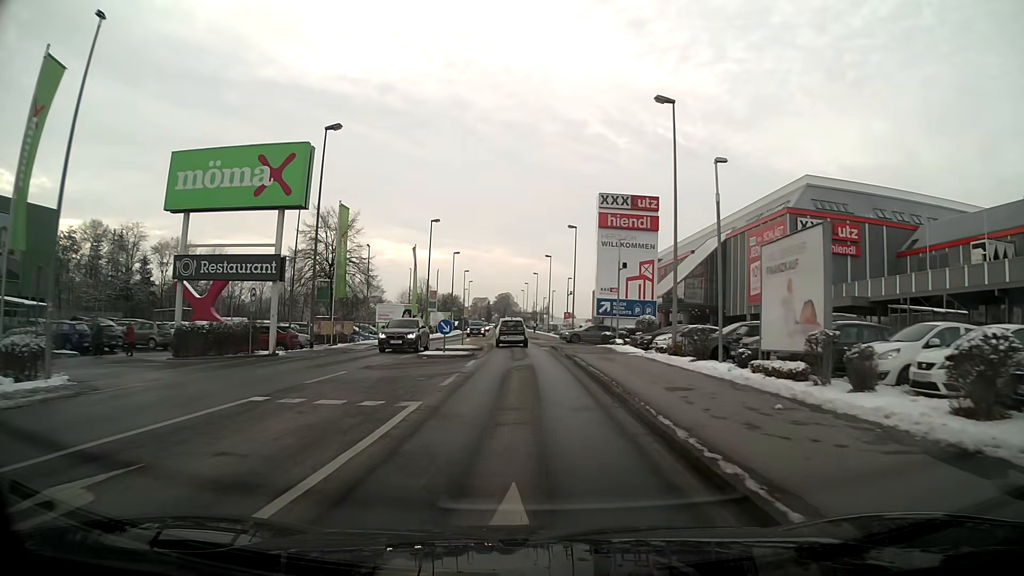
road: tertiary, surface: asphalt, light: Day
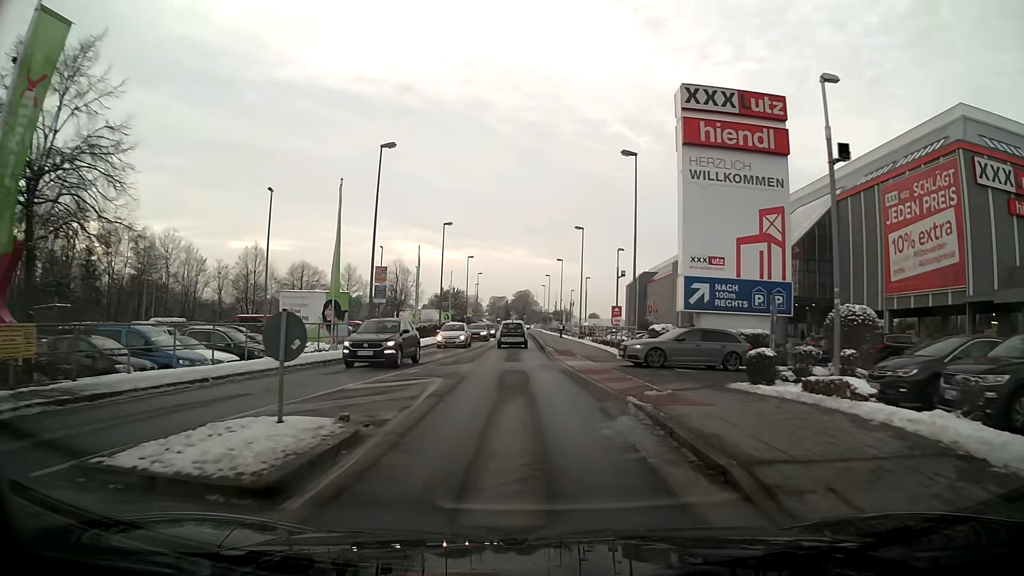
(-0.4, +26.5) m; -2°
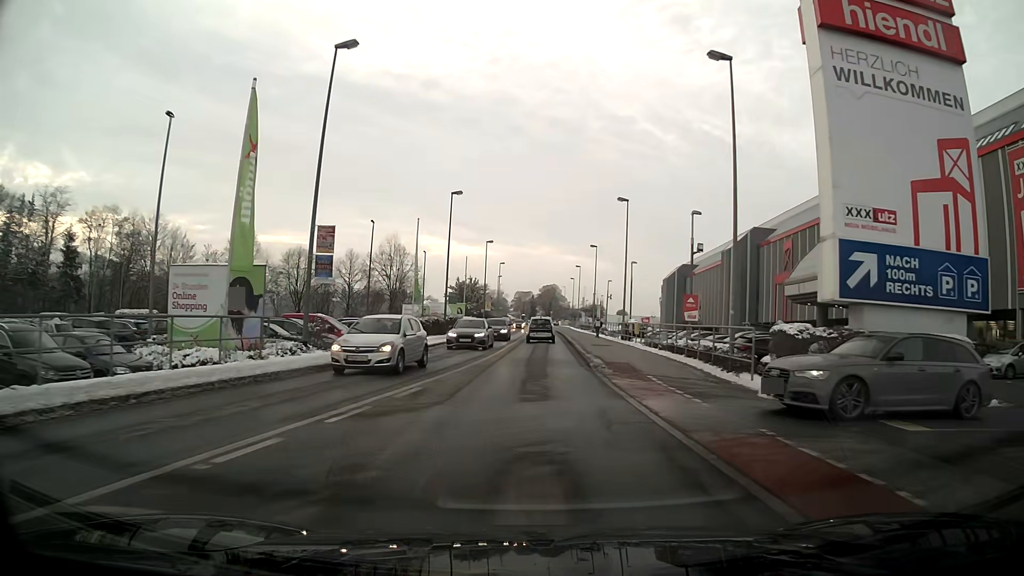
(-0.2, +12.9) m; -2°
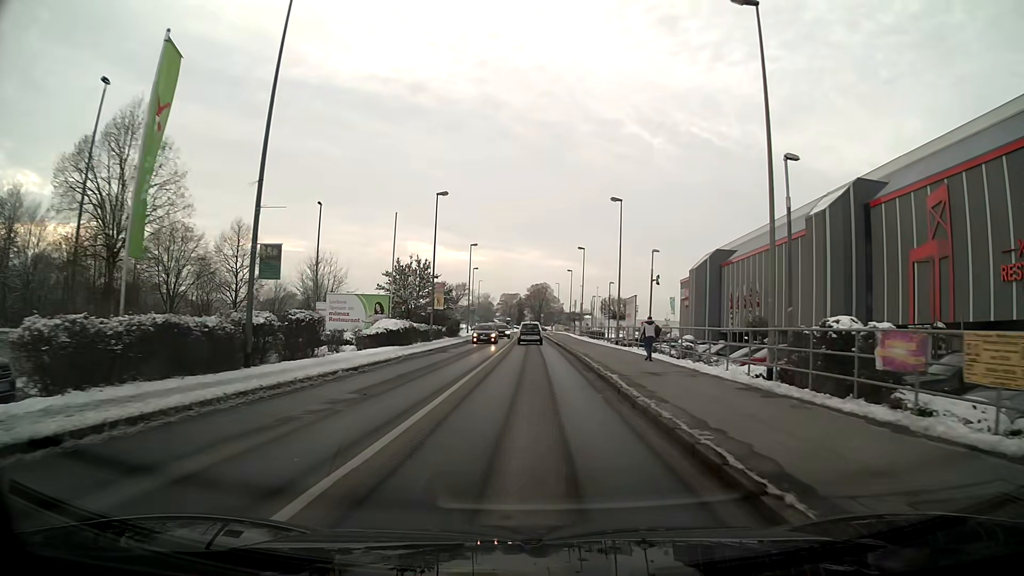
(+0.4, +31.6) m; +1°
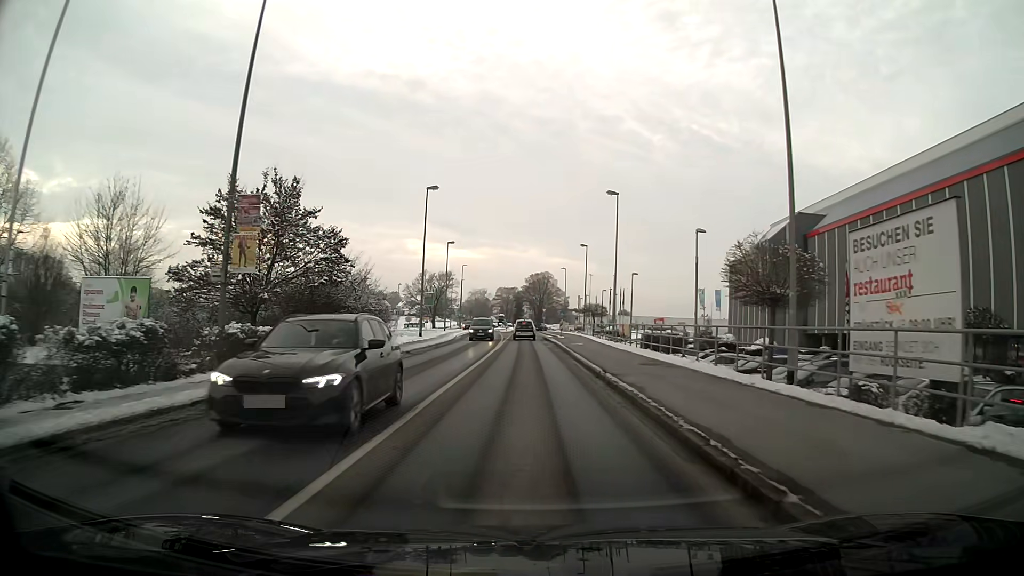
(+0.1, +31.4) m; 0°
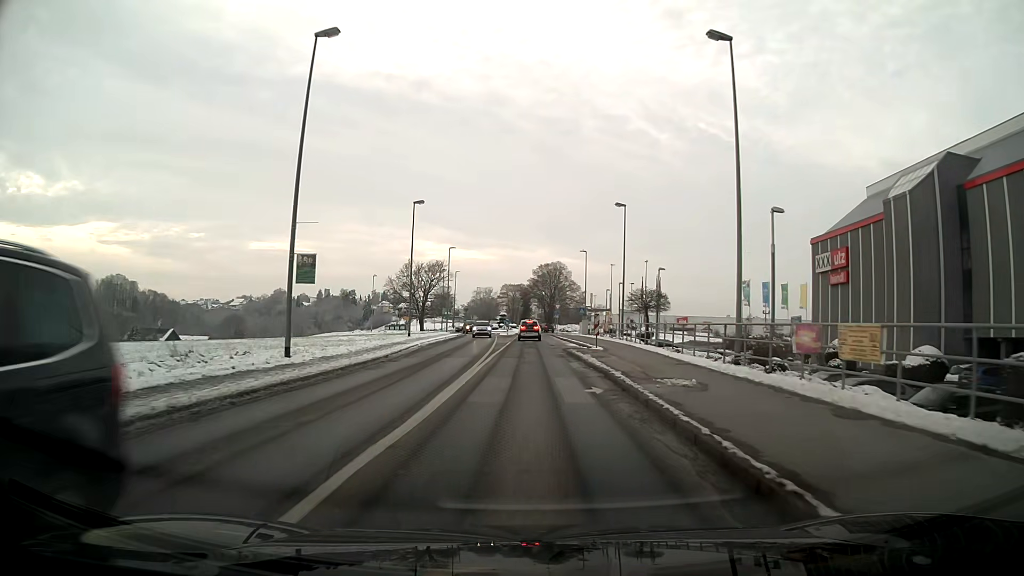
(-0.2, +26.1) m; -1°
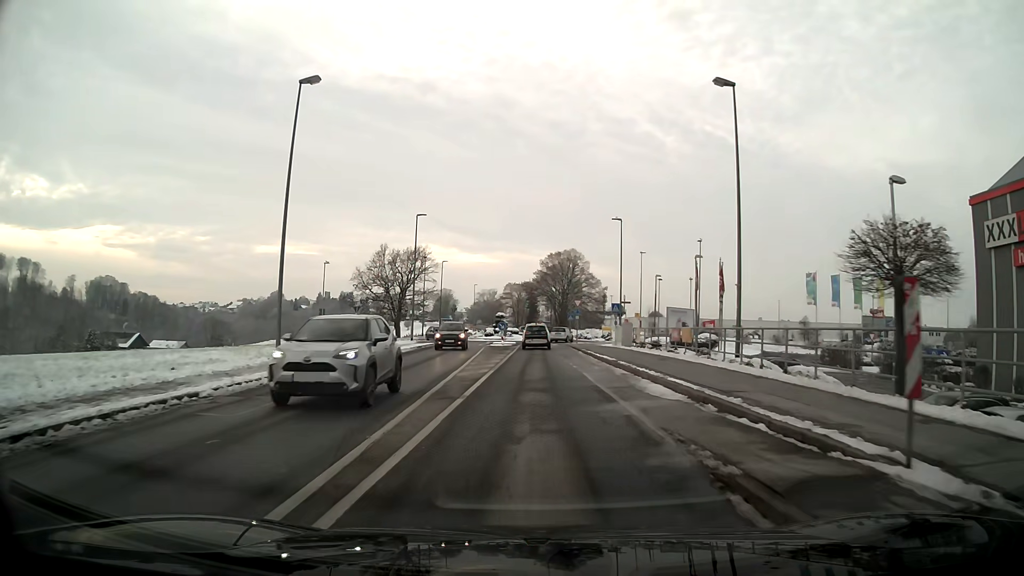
(-0.2, +26.8) m; -1°
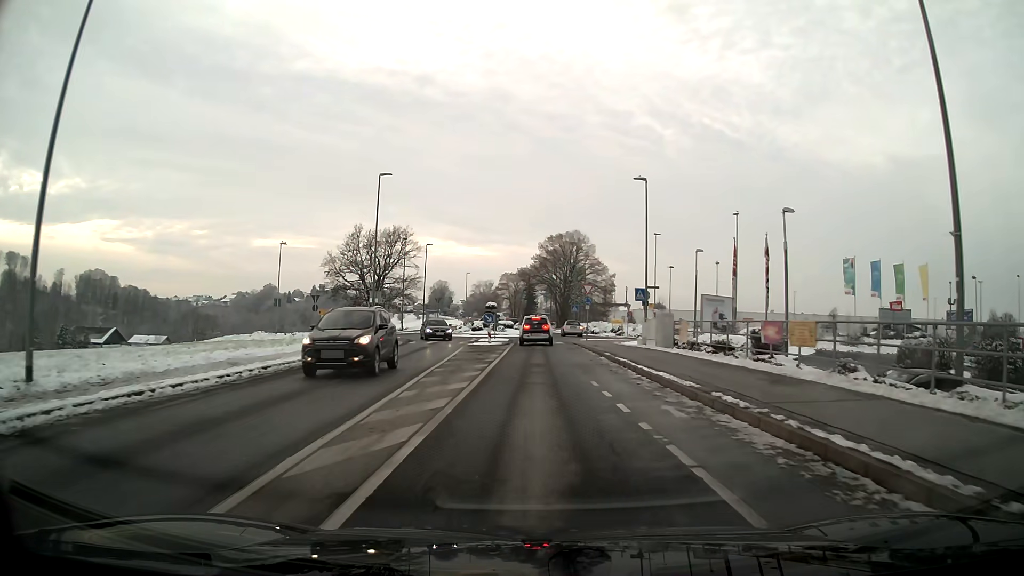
(0.0, +12.5) m; +1°
(0, +10) (0, +20) (0, +30) (0, +40) (+2, +50) (+10, +55) (+20, +56) (+30, +57) (+40, +58) (+50, +59) m
